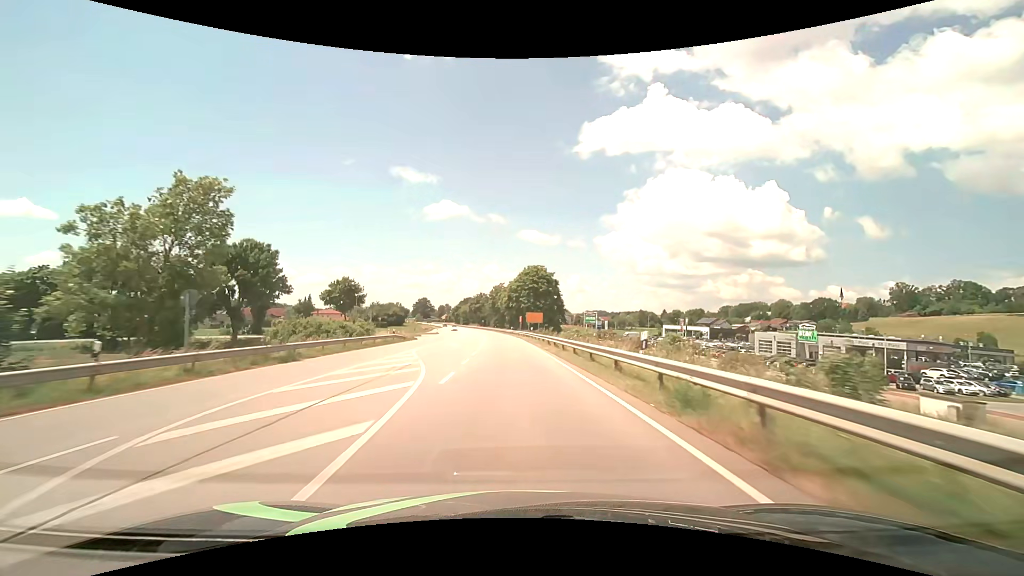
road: primary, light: Day
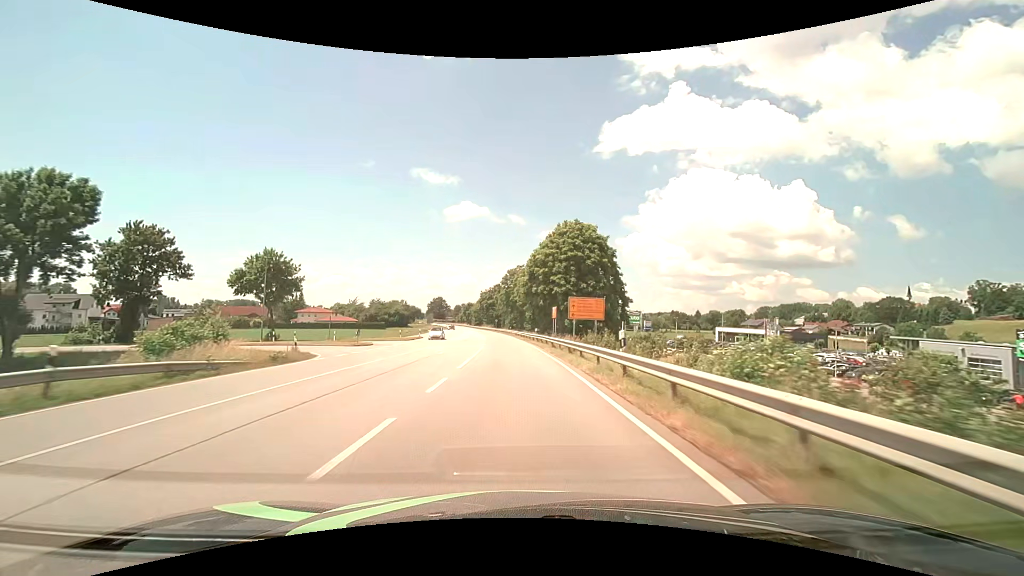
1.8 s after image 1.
(-0.8, +37.5) m; -2°
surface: asphalt
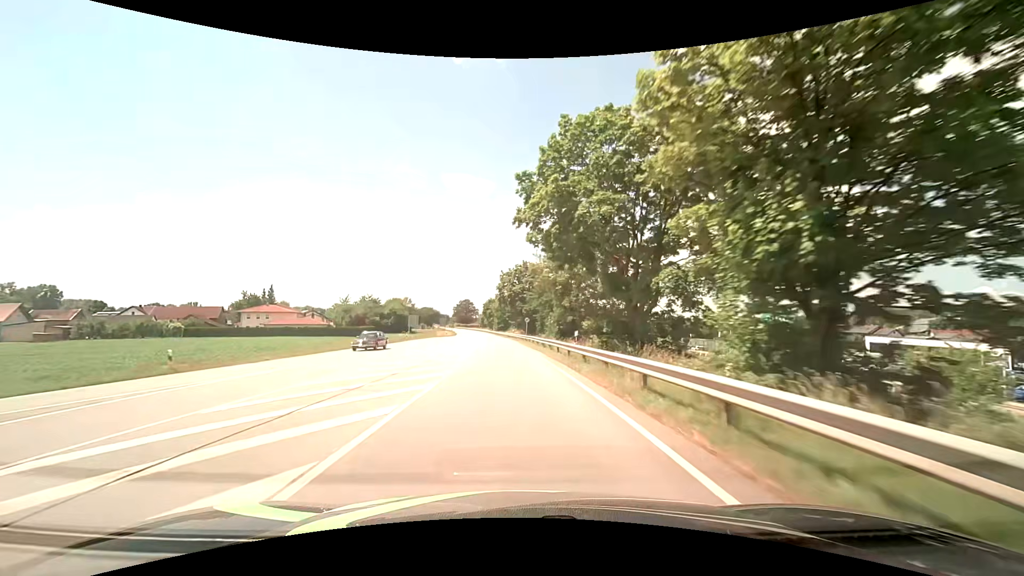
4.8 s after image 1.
(-2.2, +62.4) m; -4°
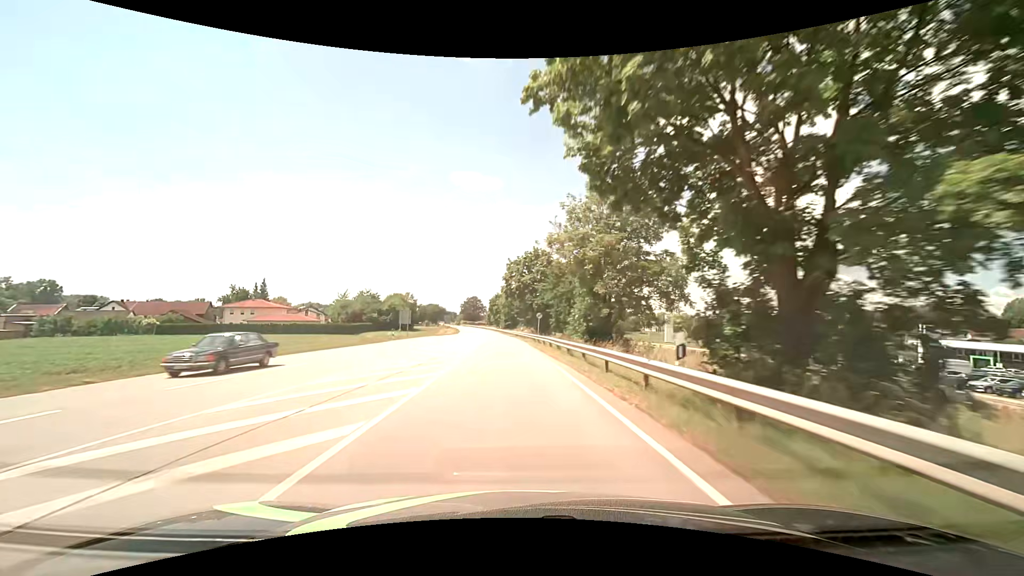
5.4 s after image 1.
(-0.1, +12.5) m; -1°
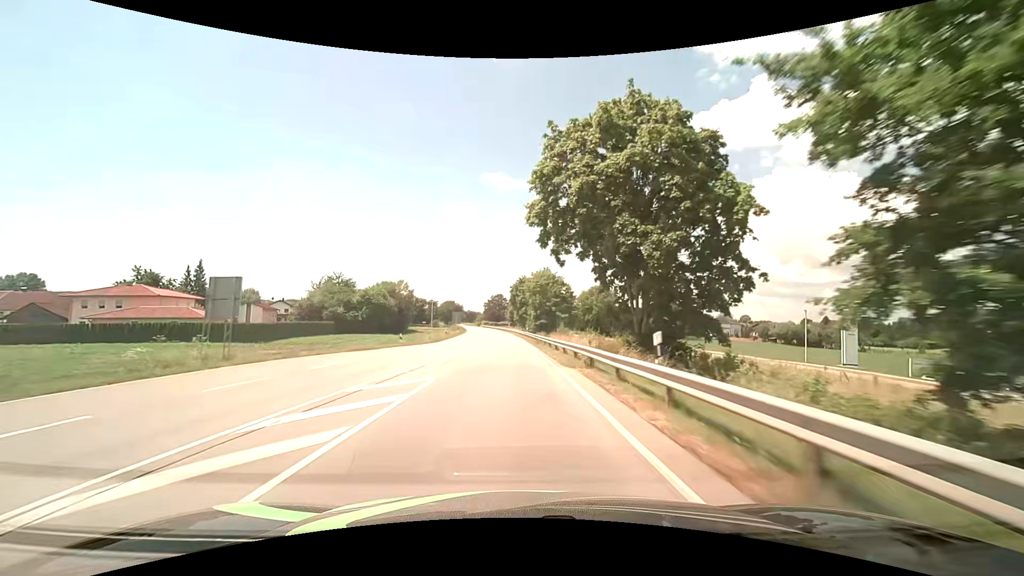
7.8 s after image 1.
(-1.7, +49.9) m; -4°
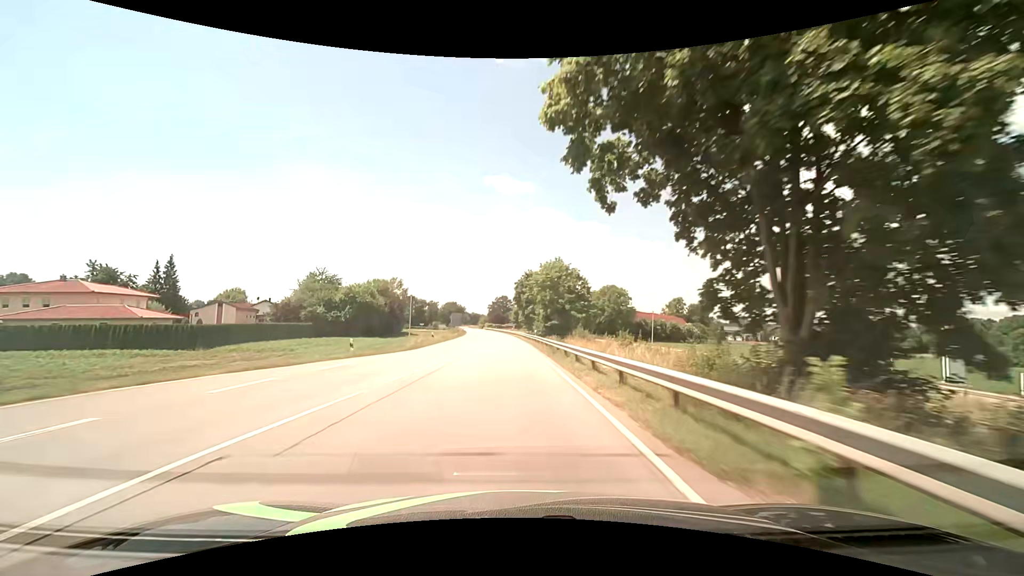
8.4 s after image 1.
(-0.1, +12.5) m; -1°
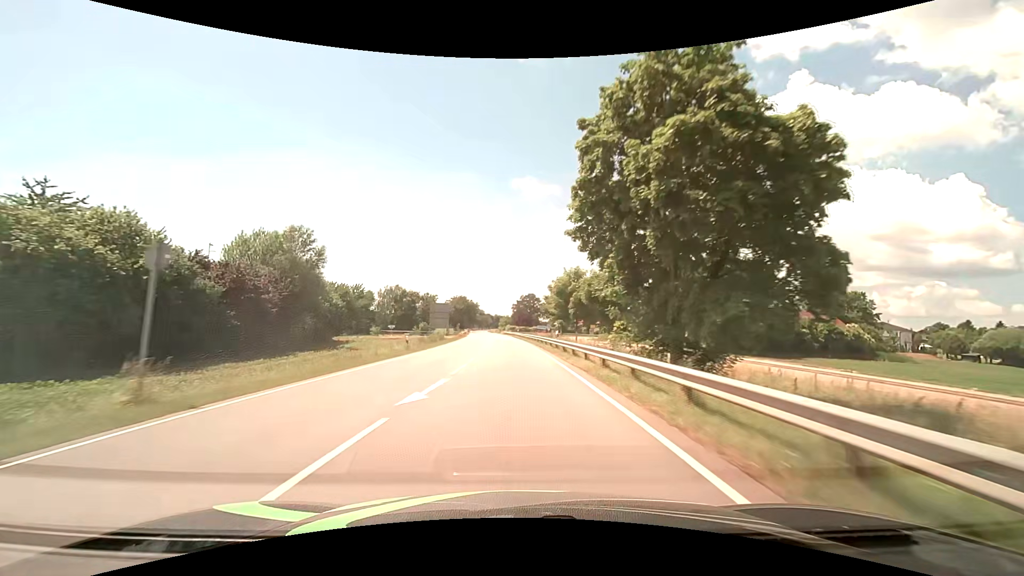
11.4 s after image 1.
(-1.5, +64.0) m; -2°
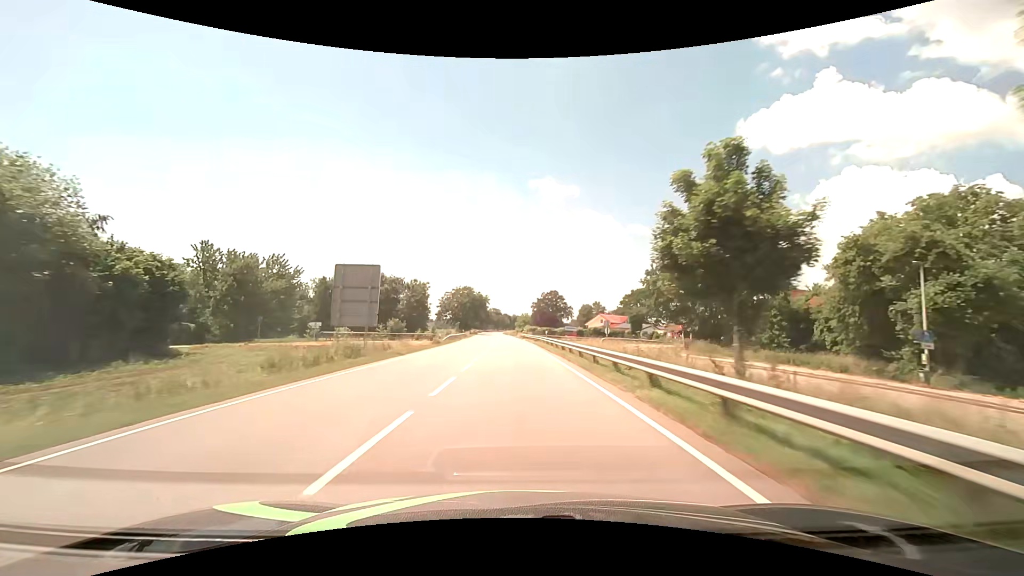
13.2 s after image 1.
(-1.1, +41.2) m; -3°
(0, +10) (0, +20) (0, +30) (0, +40) (-1, +50) (-1, +60) (-1, +70) (-2, +80) (-2, +90) (-3, +100) m
